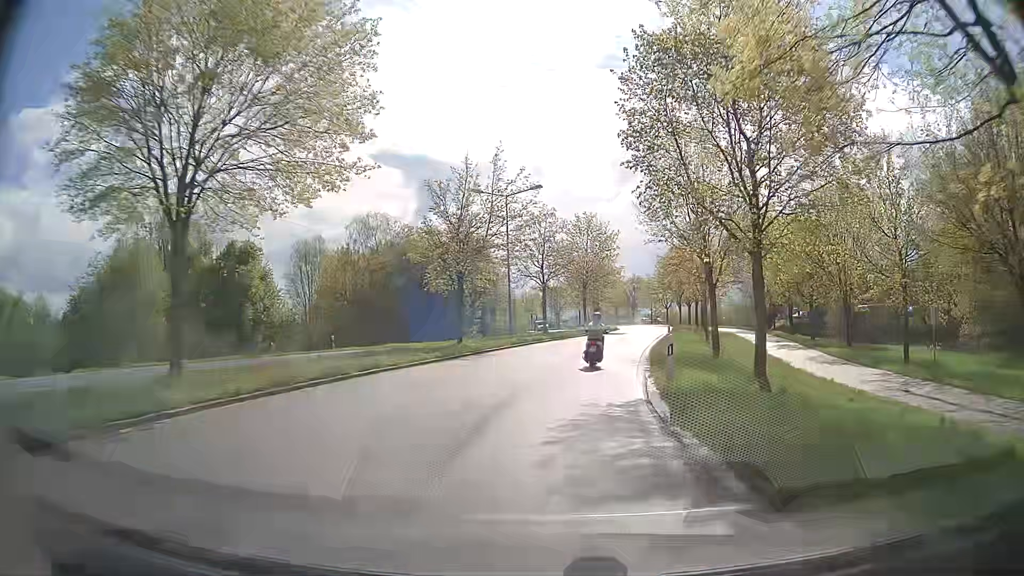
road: secondary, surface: asphalt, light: Day
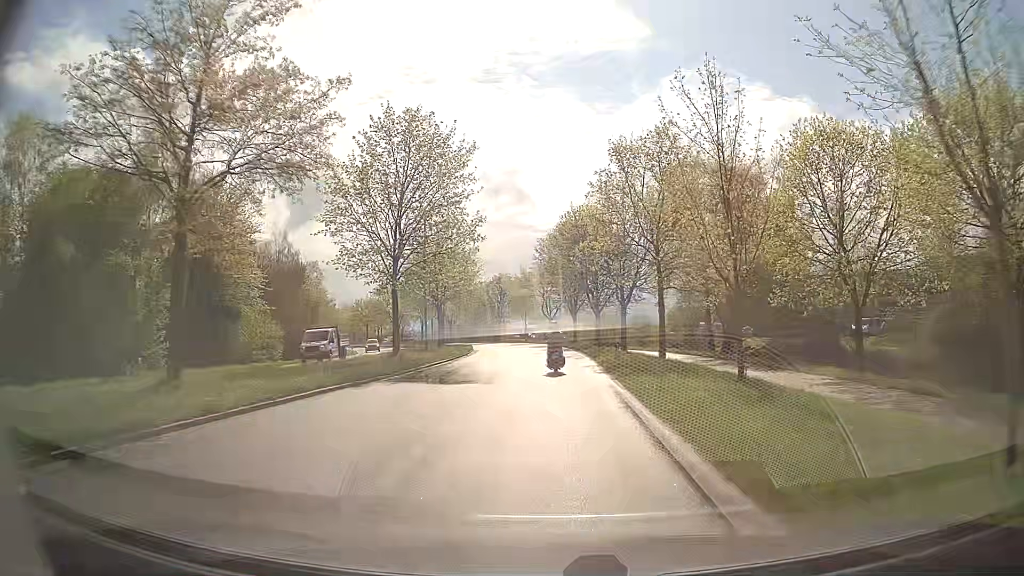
(+4.5, +38.6) m; +12°
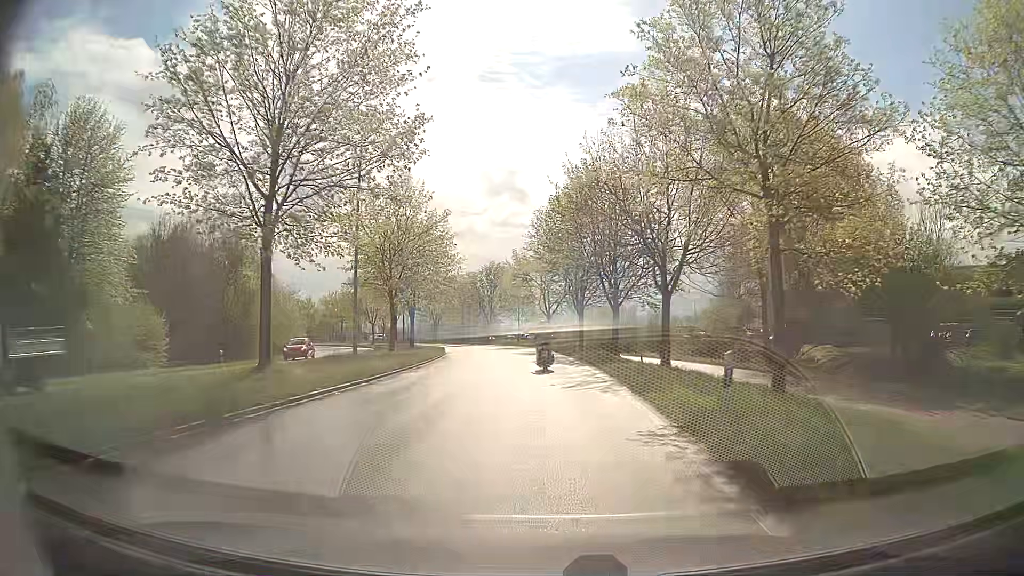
(+0.1, +15.4) m; 0°
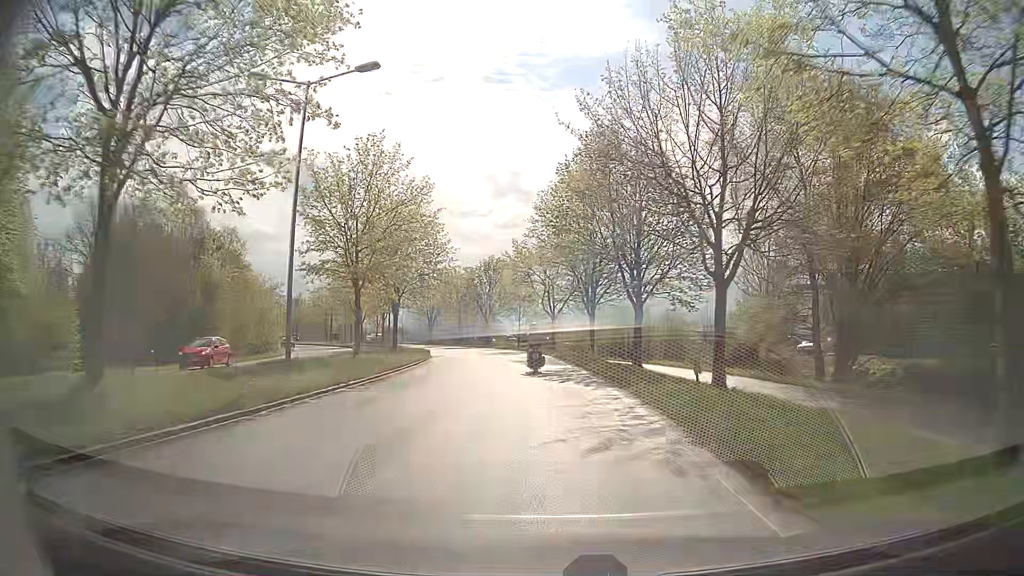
(-0.1, +7.7) m; -1°
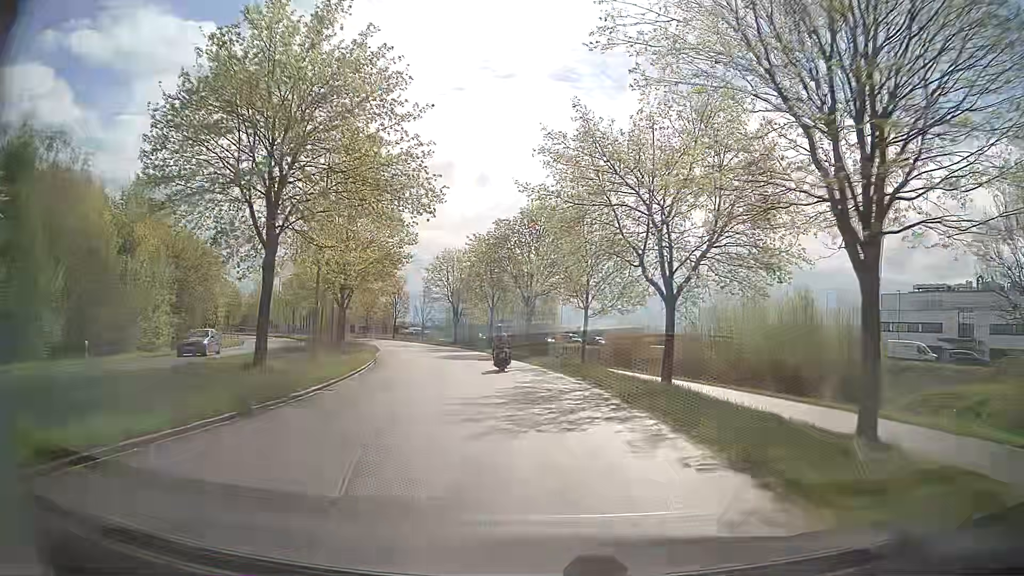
(-1.1, +31.3) m; -6°
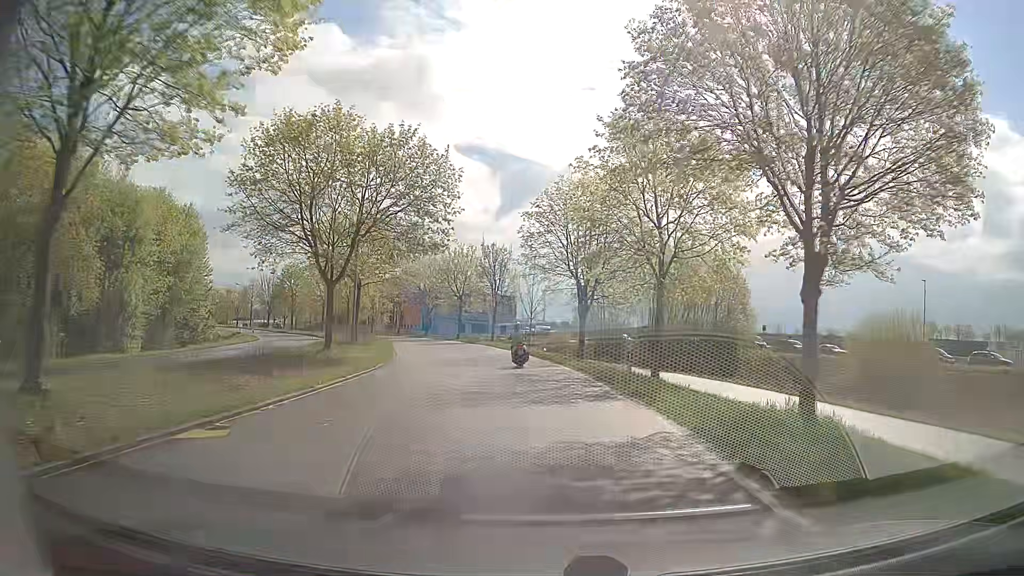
(-2.8, +32.1) m; -11°
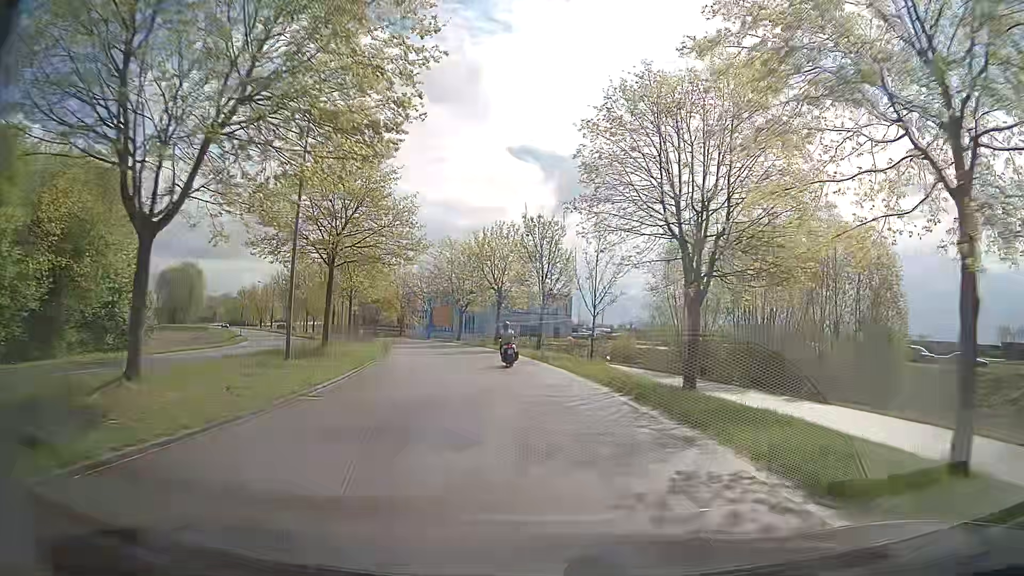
(-0.8, +16.4) m; -5°
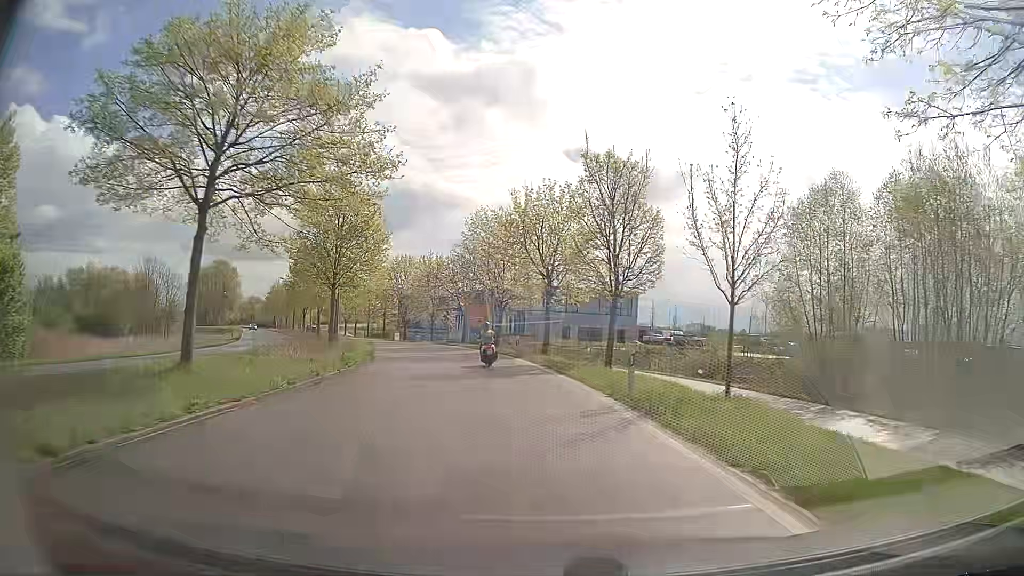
(-0.6, +16.4) m; -5°
(0, +10) (-1, +20) (-3, +30) (-5, +40) (-8, +49) (-11, +59) (-15, +68) (-20, +77) (-24, +86) (-28, +95) m
